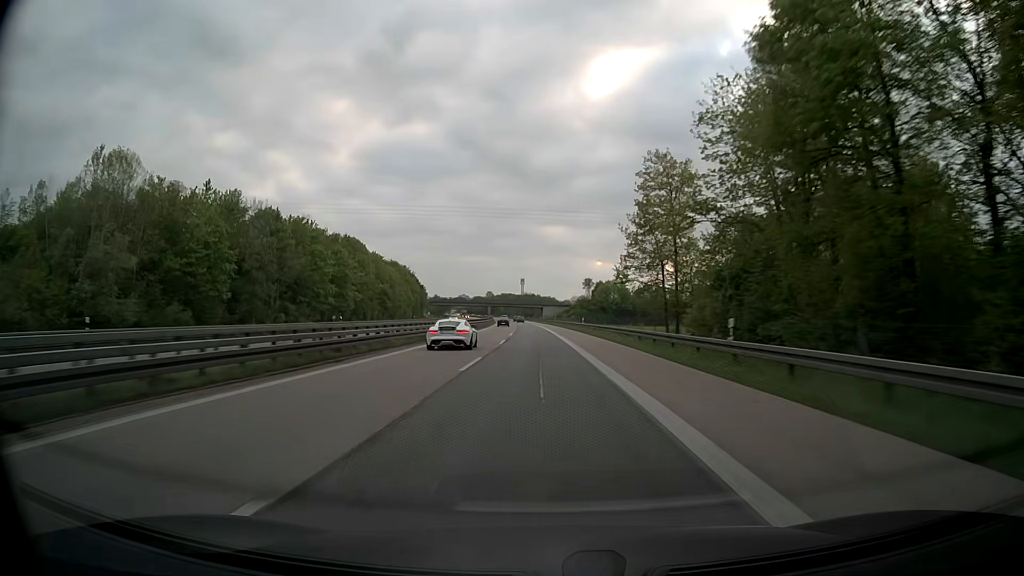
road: motorway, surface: asphalt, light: Day
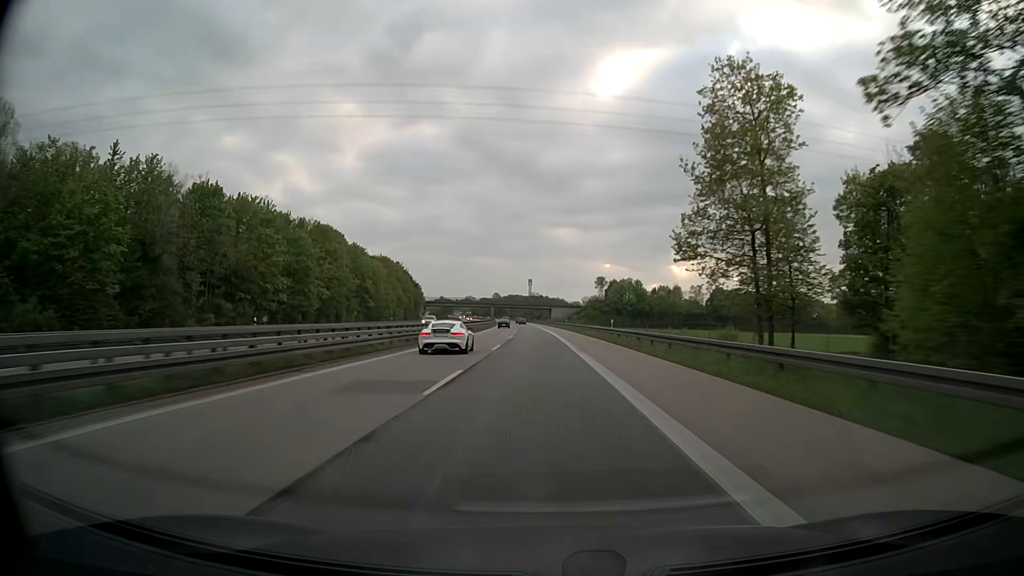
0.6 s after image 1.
(-0.1, +23.4) m; -1°
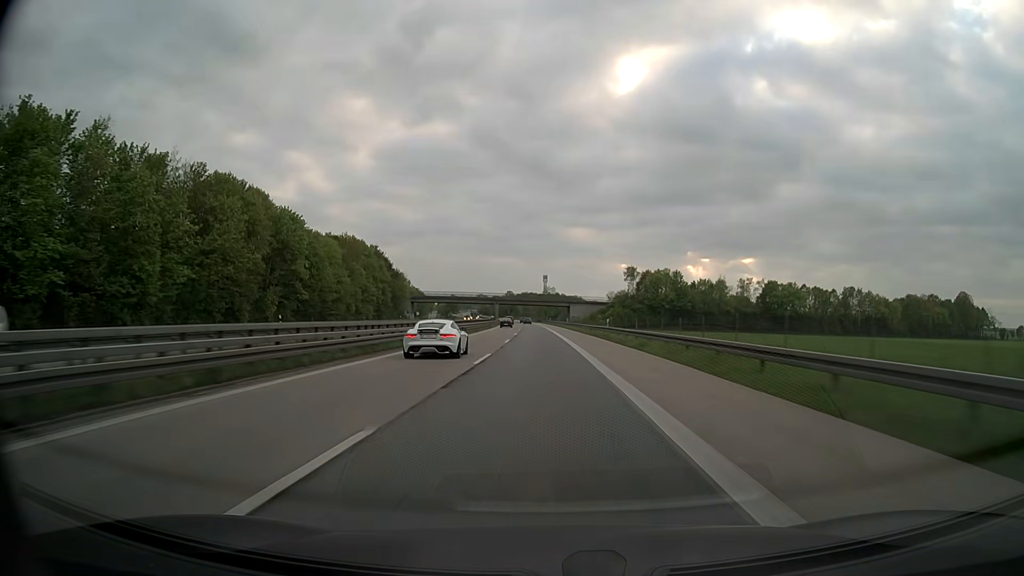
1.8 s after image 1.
(-0.6, +46.4) m; -1°
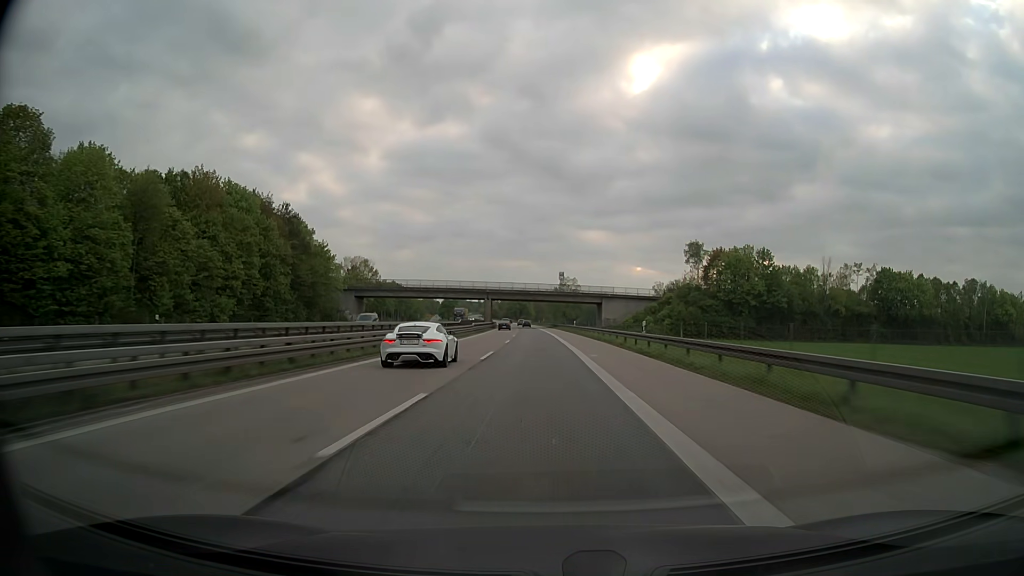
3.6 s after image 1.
(-0.8, +68.8) m; -1°
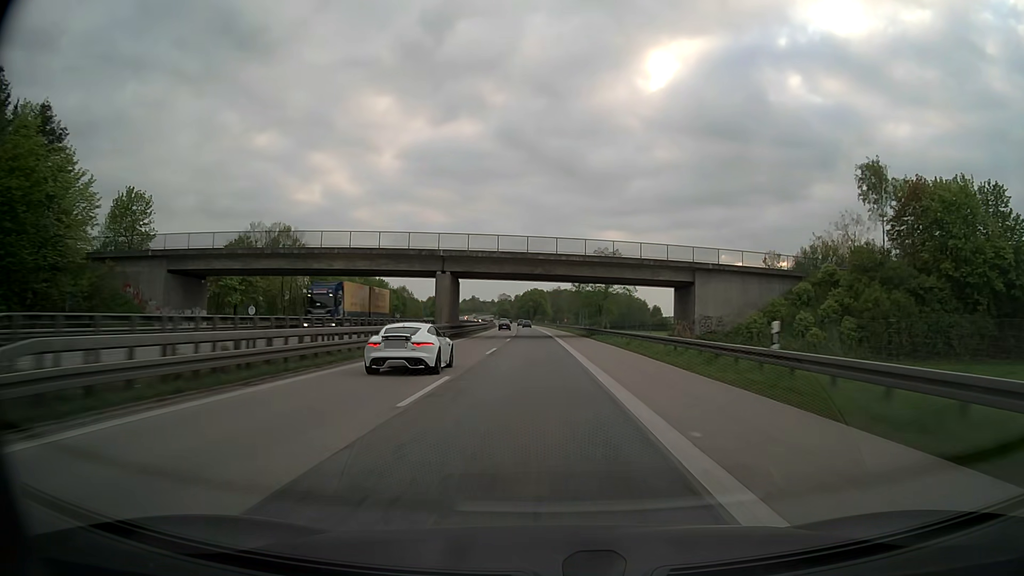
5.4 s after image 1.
(-0.8, +68.6) m; -1°
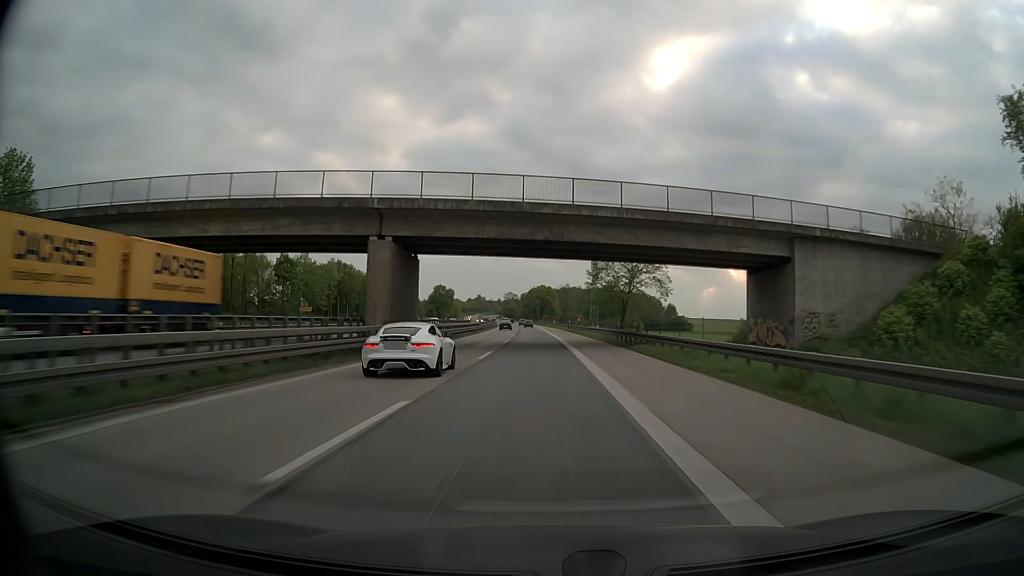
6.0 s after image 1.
(-0.1, +22.9) m; -1°
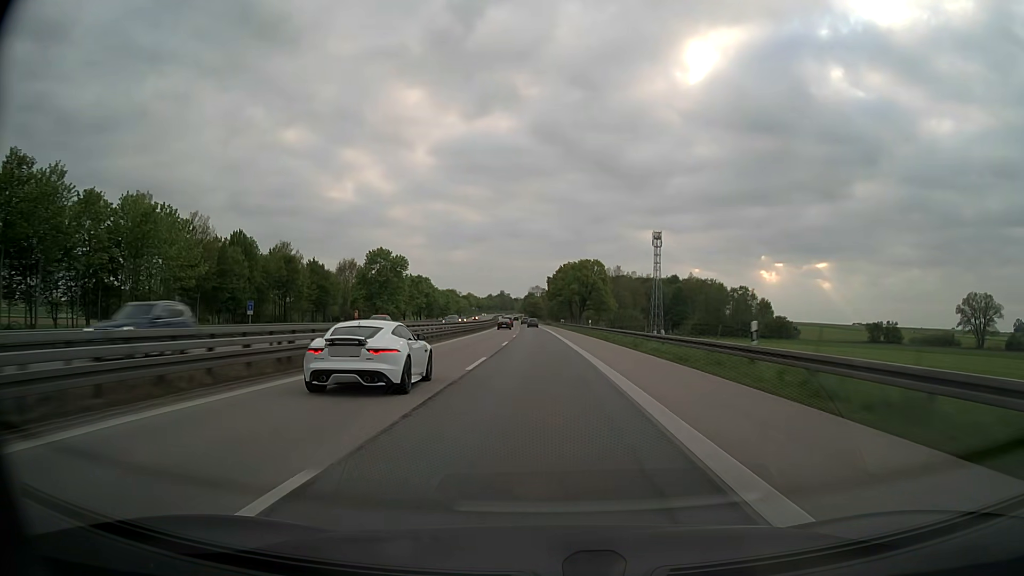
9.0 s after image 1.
(-2.9, +114.3) m; -3°
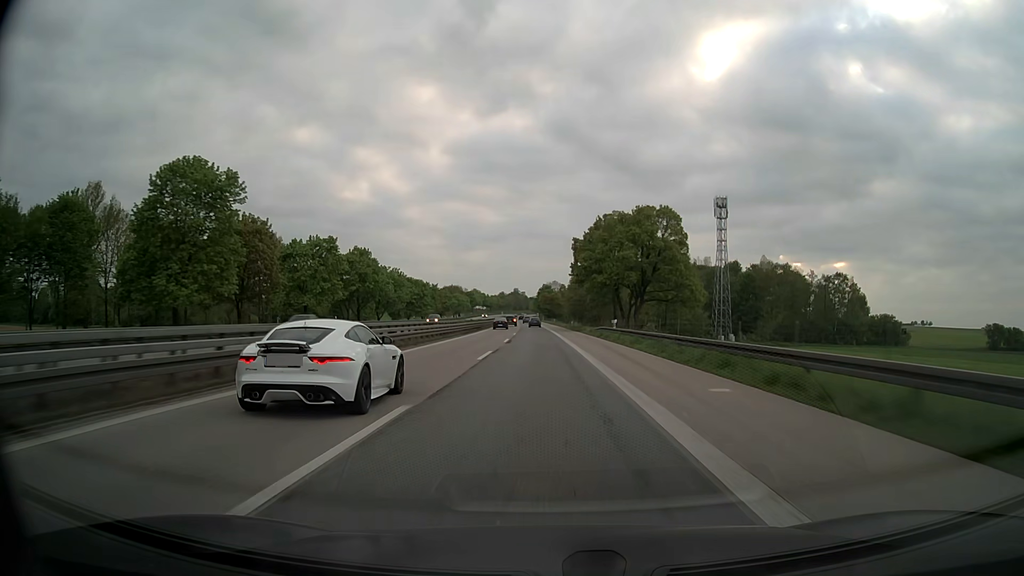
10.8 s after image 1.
(-0.9, +67.5) m; -2°
(0, +10) (0, +20) (0, +30) (0, +40) (0, +50) (-1, +60) (-1, +70) (-1, +80) (-2, +90) (-2, +100) m
